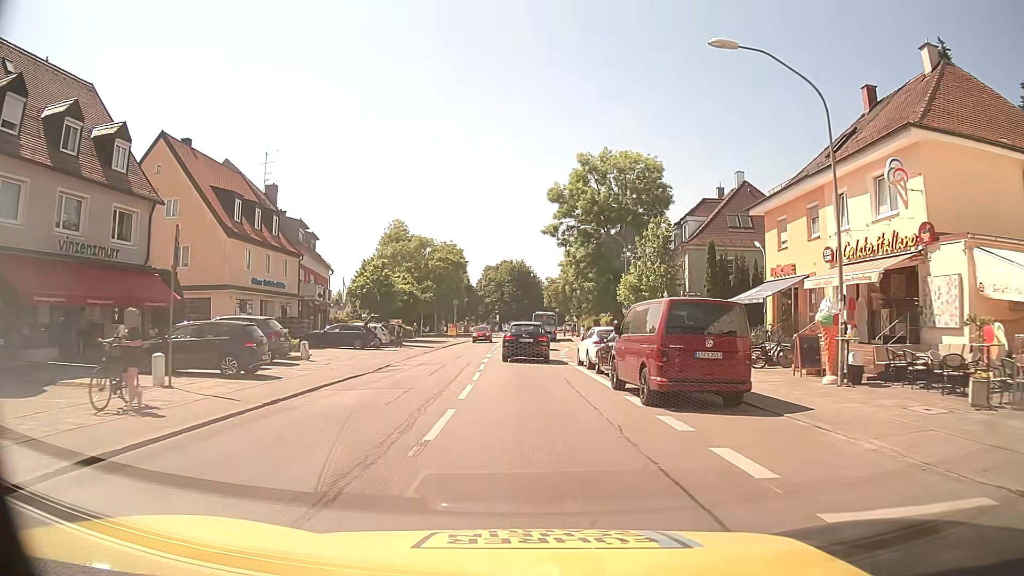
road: secondary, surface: asphalt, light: Day
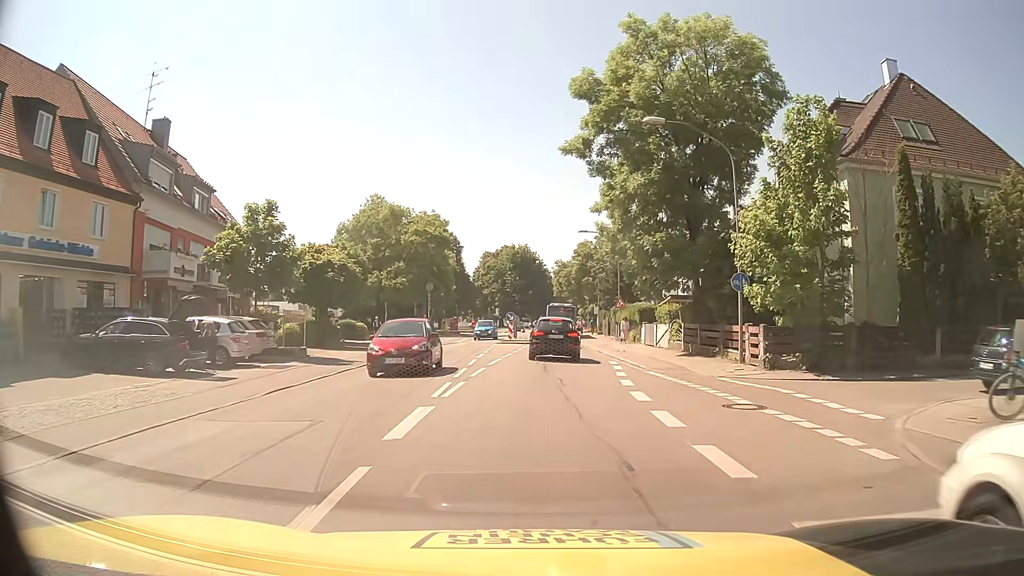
(-0.1, +23.0) m; 0°
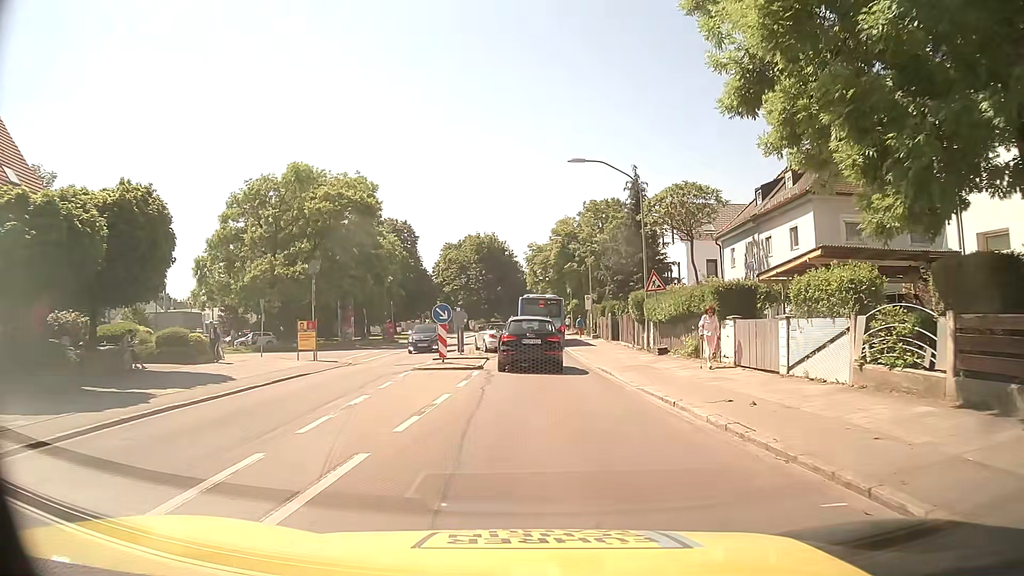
(+0.6, +21.3) m; +2°
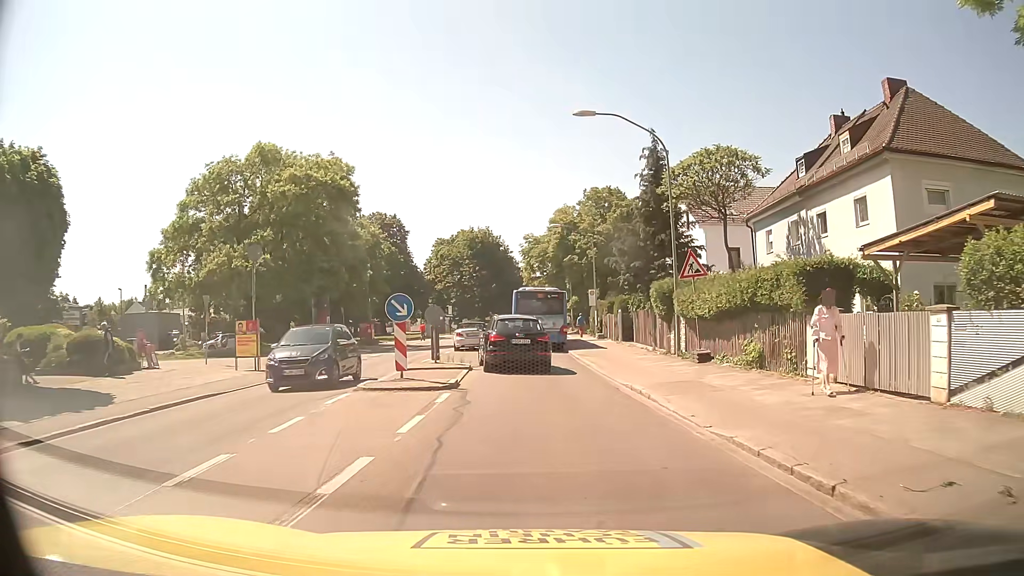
(0.0, +6.2) m; 0°
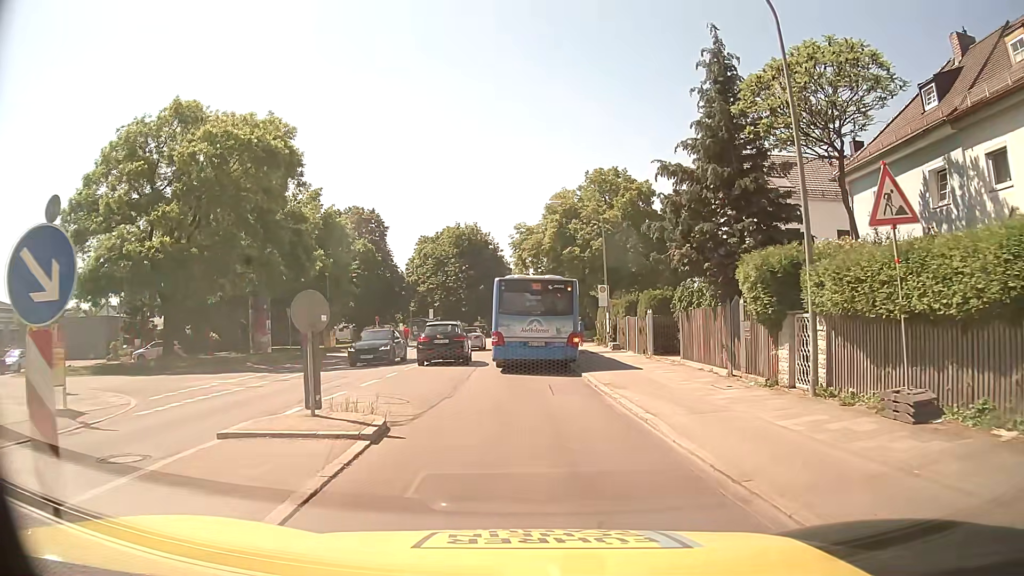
(+0.3, +11.0) m; +1°
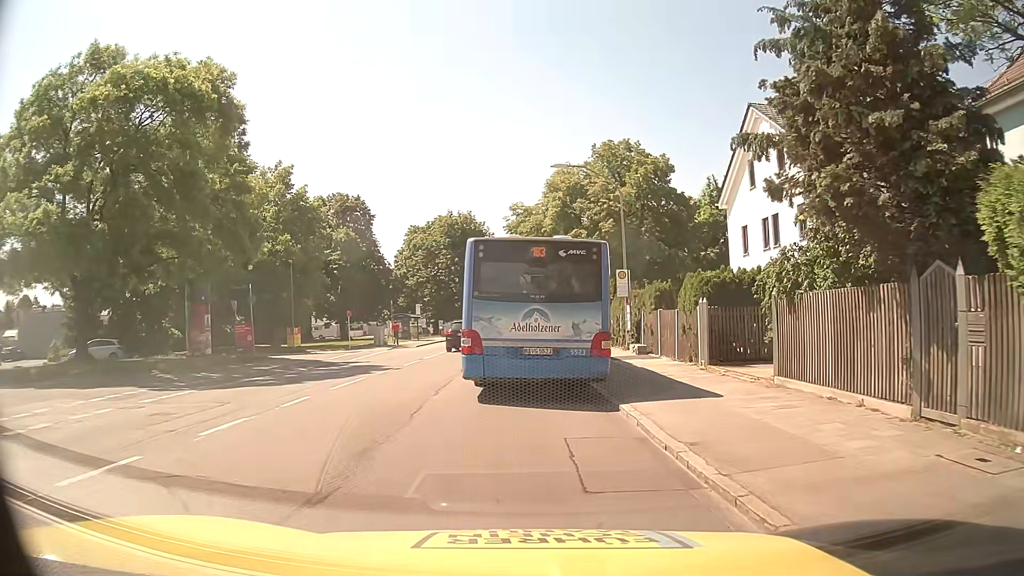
(+0.1, +8.2) m; 0°
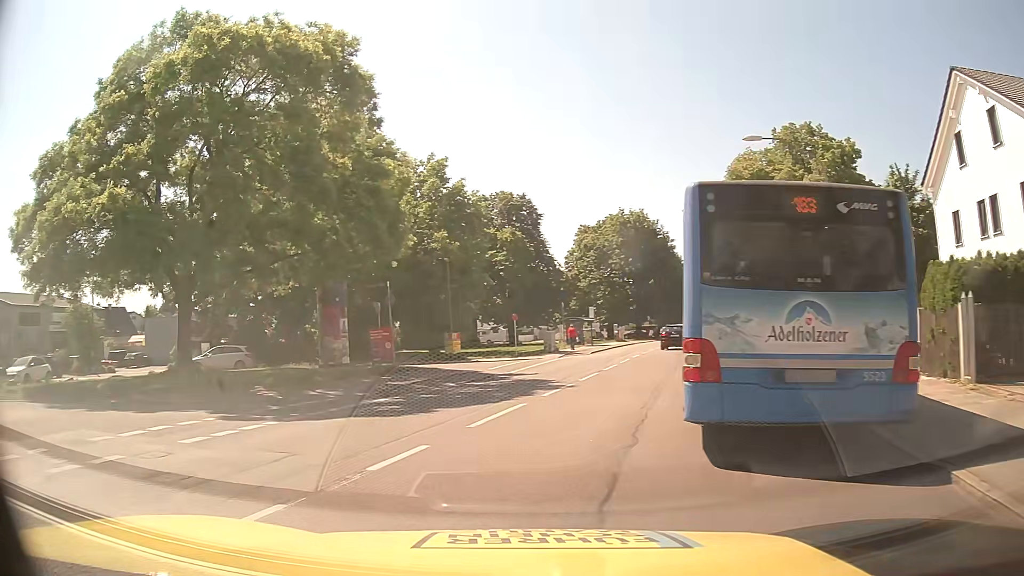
(-0.4, +4.8) m; -13°
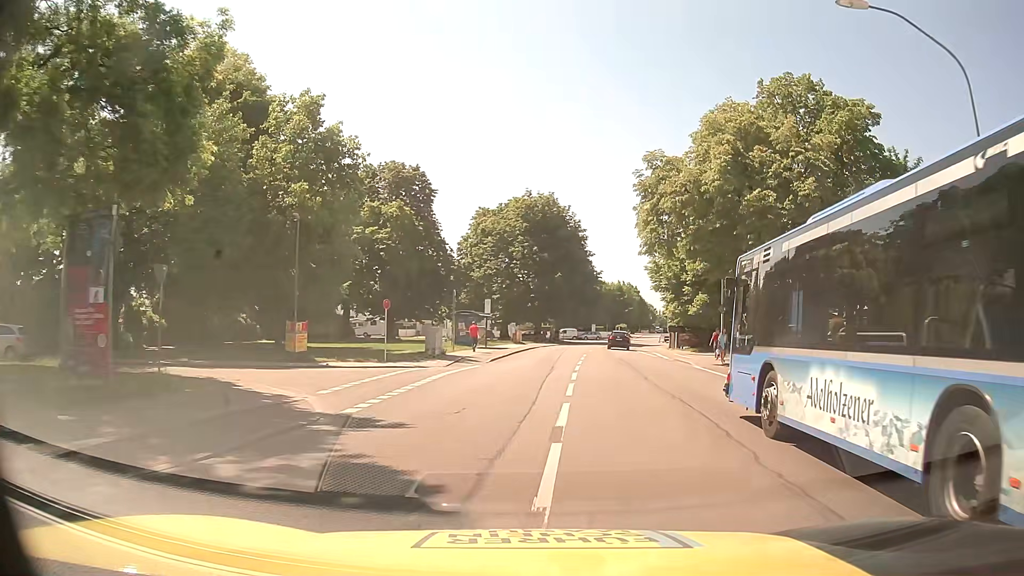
(-0.3, +13.6) m; +8°
(0, +10) (+1, +20) (+3, +30) (+4, +40) (+6, +50) (+8, +59) (+10, +69) (+12, +79) (+14, +89) (+17, +98) m
